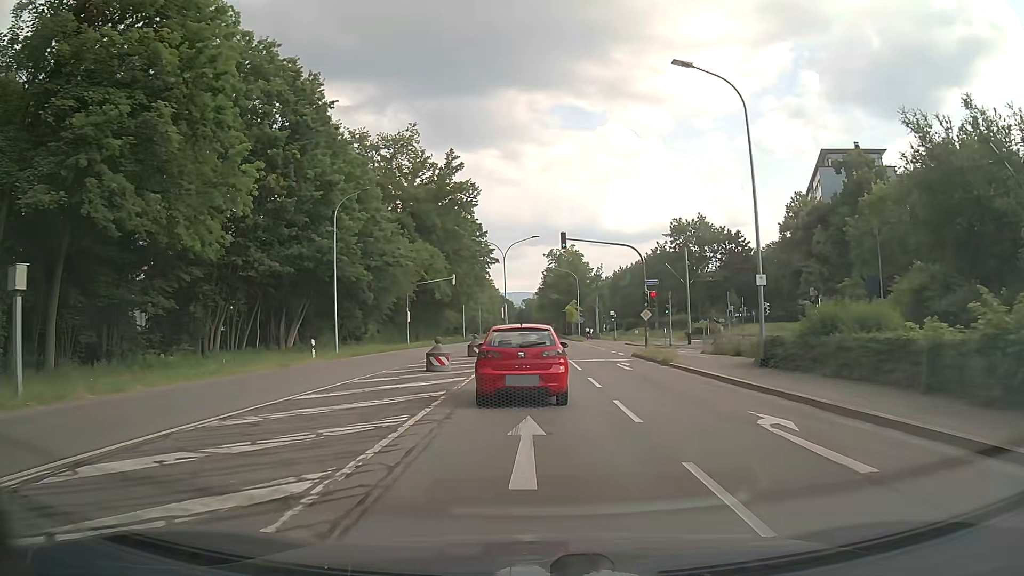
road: secondary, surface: asphalt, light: Day
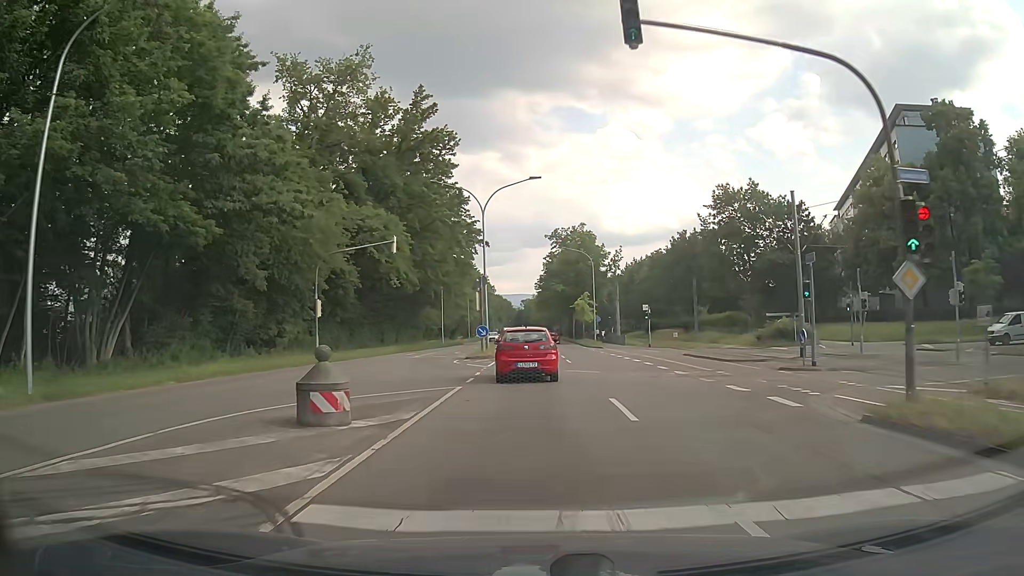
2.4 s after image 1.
(0.0, +25.0) m; +1°
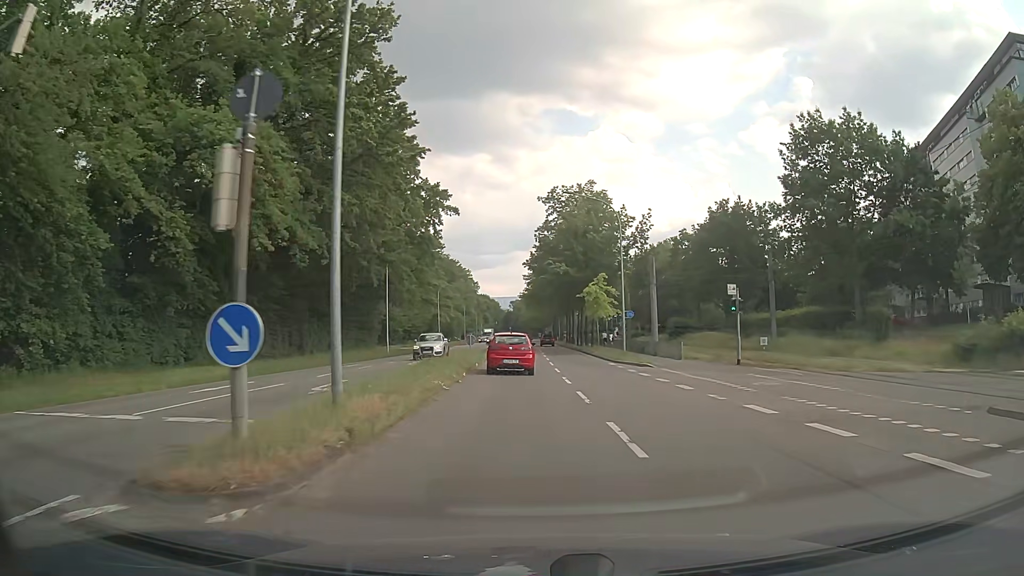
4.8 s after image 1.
(-0.1, +27.3) m; +1°
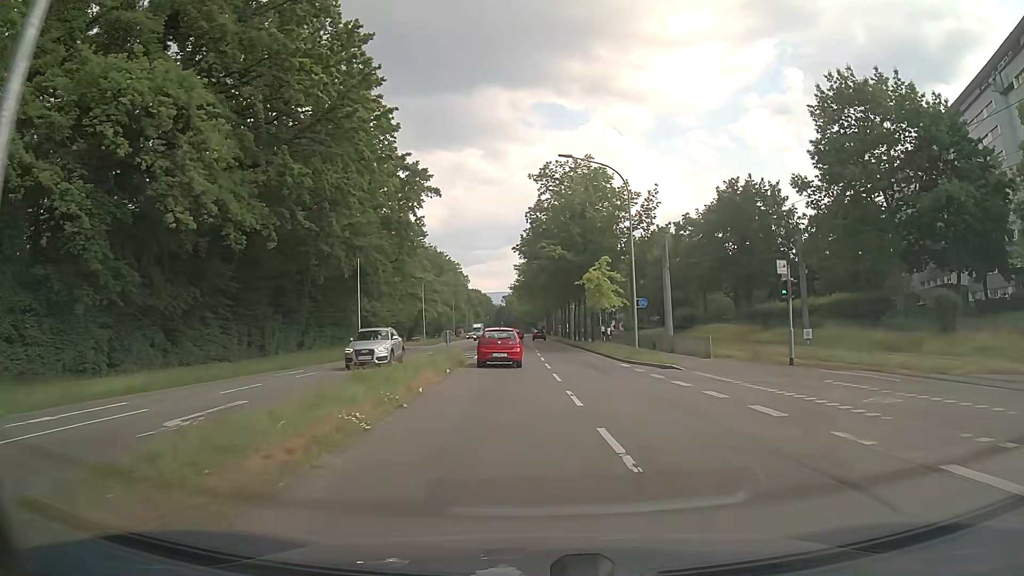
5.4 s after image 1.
(0.0, +7.2) m; 0°
(0, +10) (0, +20) (+1, +30) (+1, +40) (+1, +50) (+1, +60) (+1, +70) (+1, +80) (+1, +90) (0, +100) m
